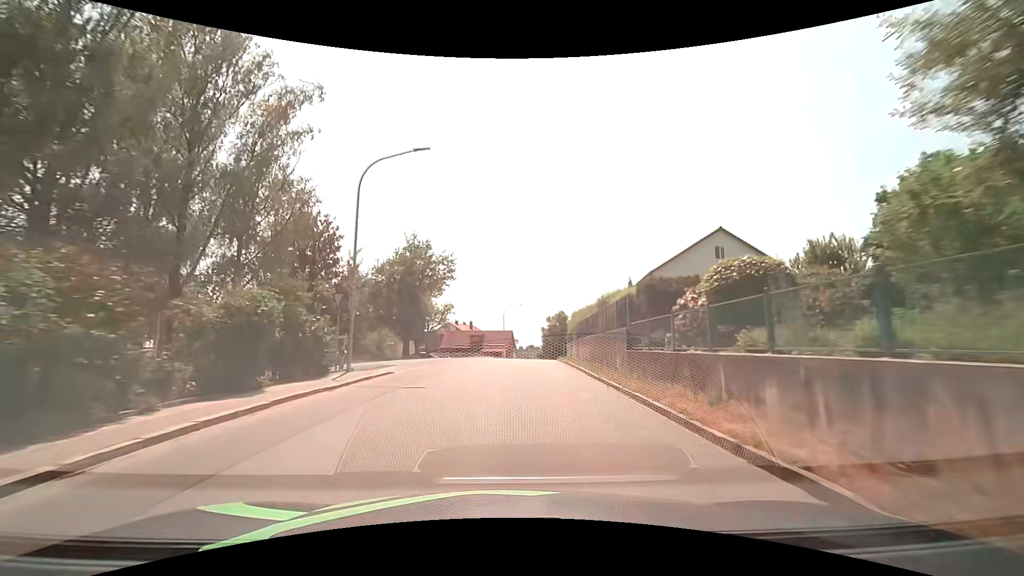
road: tertiary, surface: asphalt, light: Day
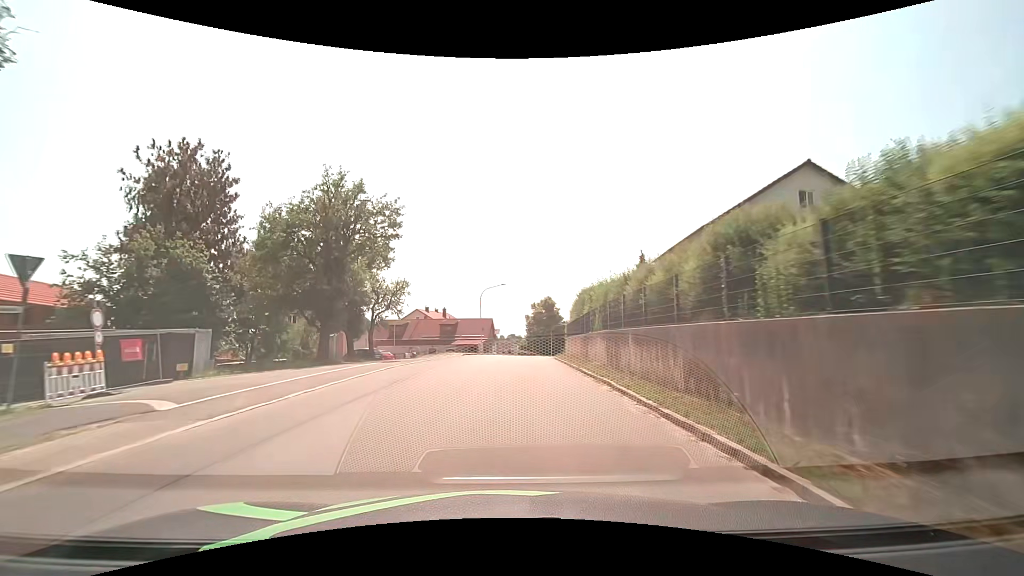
(+0.4, +15.5) m; +3°
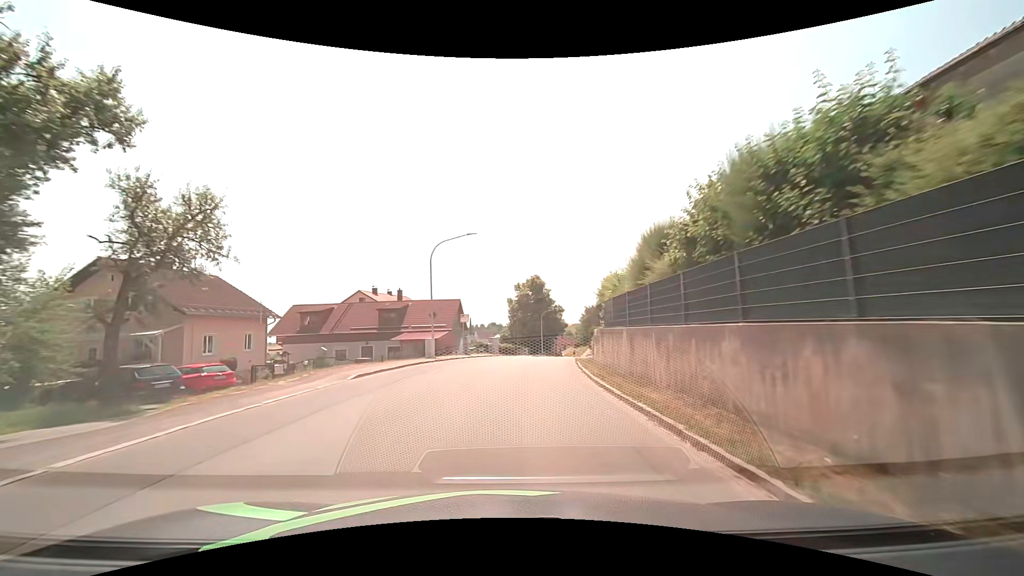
(+0.4, +23.5) m; +2°
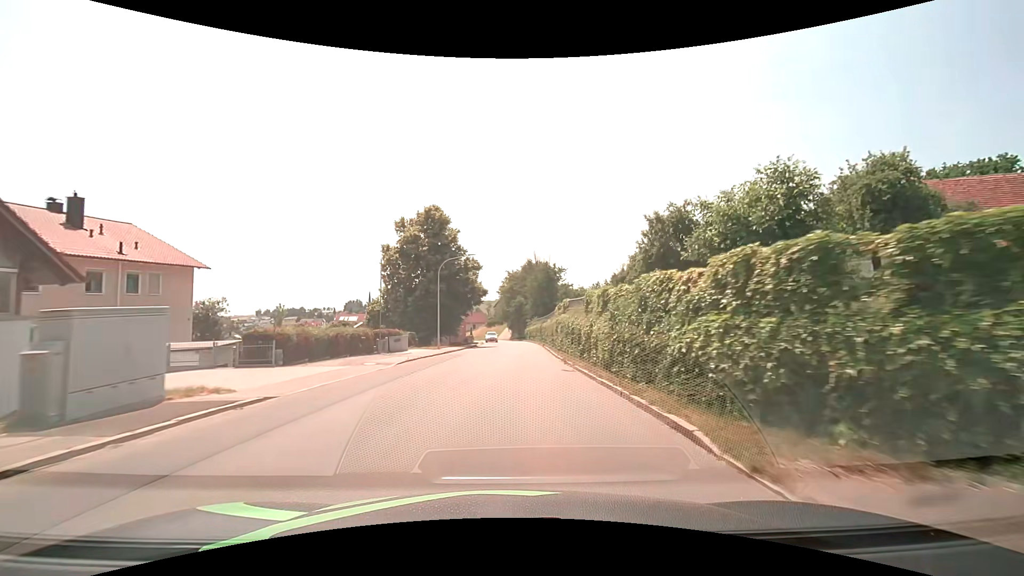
(+3.3, +39.3) m; +11°
(0, +10) (0, +20) (+1, +30) (+1, +40) (+2, +50) (+2, +60) (+2, +70) (+1, +80) (0, +90) (-1, +100) m
